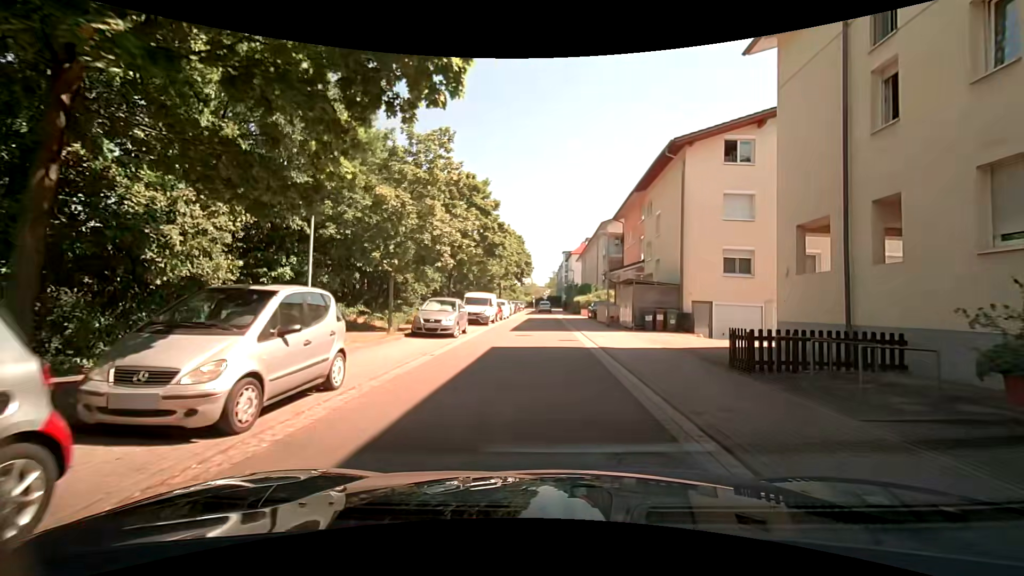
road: residential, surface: asphalt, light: Day
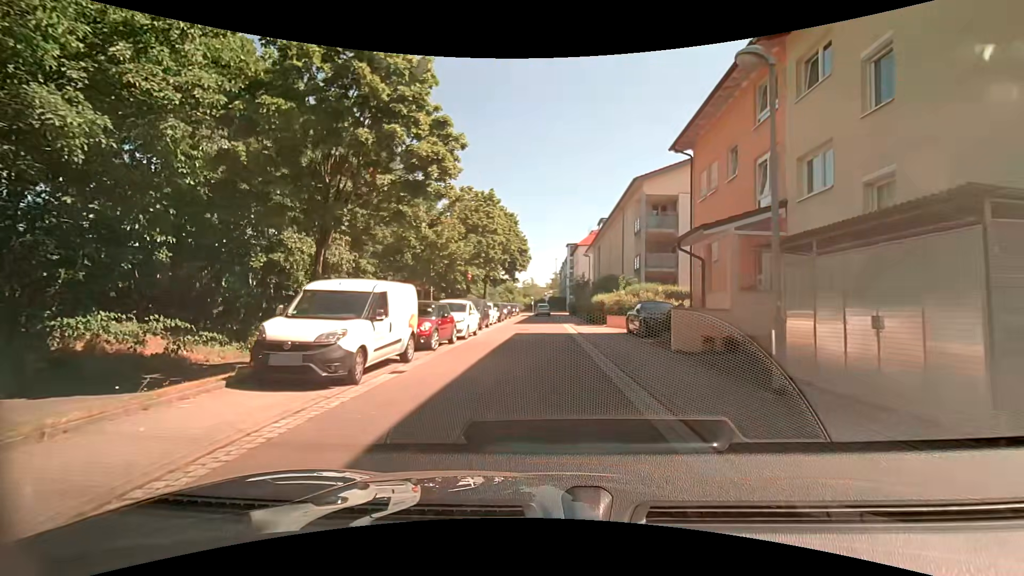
(0.0, +19.6) m; -1°
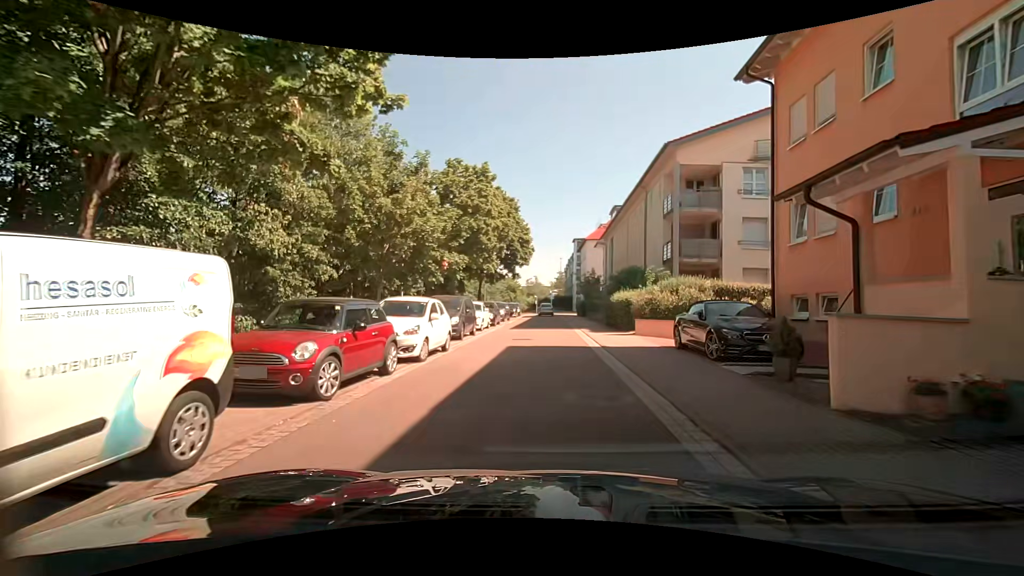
(0.0, +7.4) m; 0°
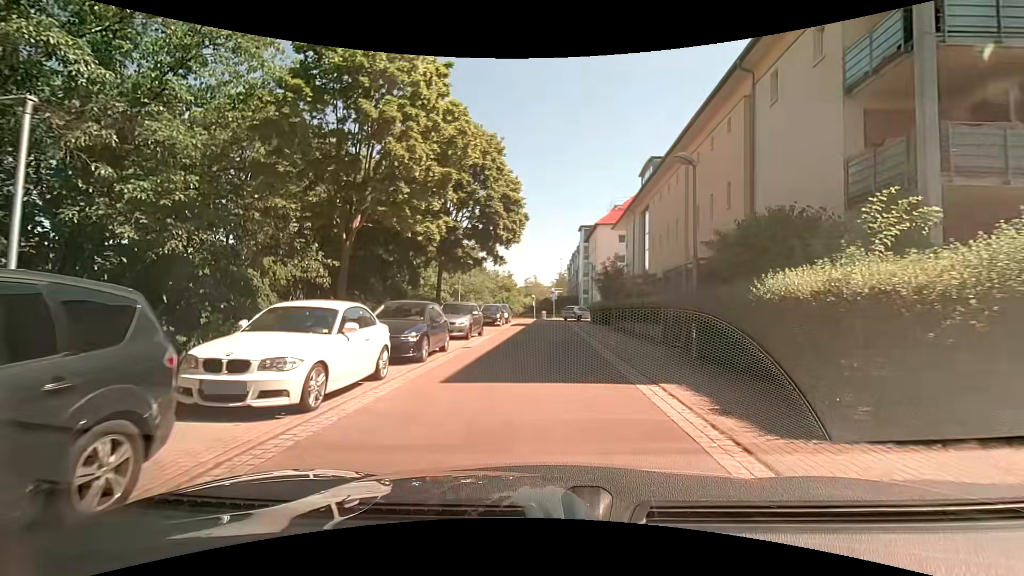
(-0.1, +17.7) m; -1°
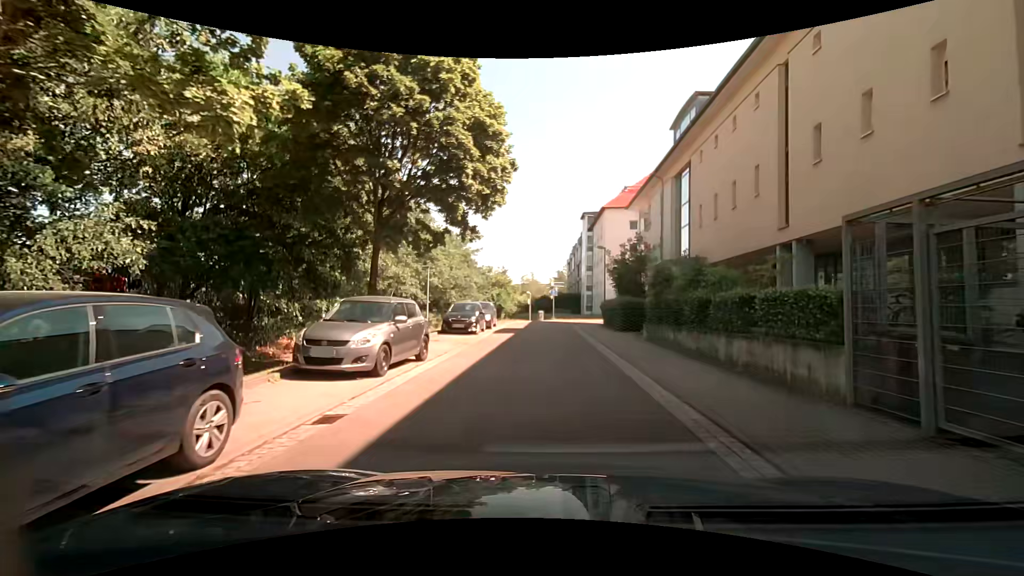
(+0.1, +10.3) m; +1°
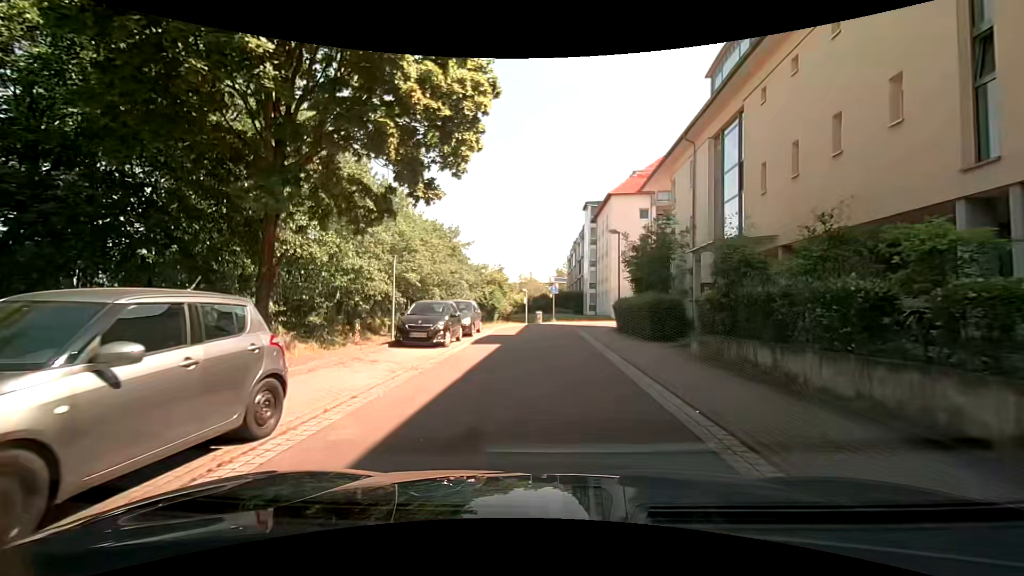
(0.0, +6.7) m; +1°
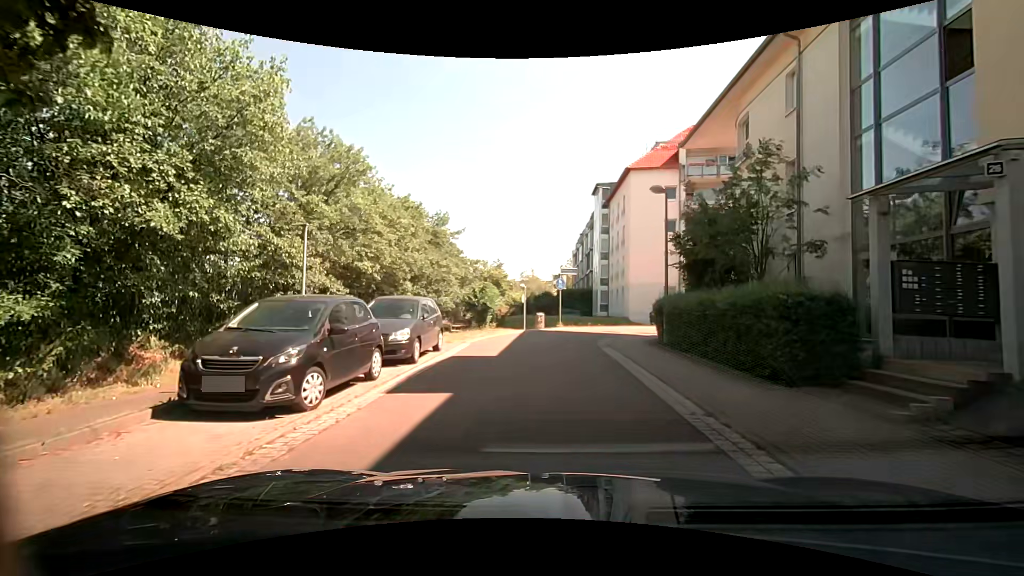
(-0.3, +9.1) m; -2°
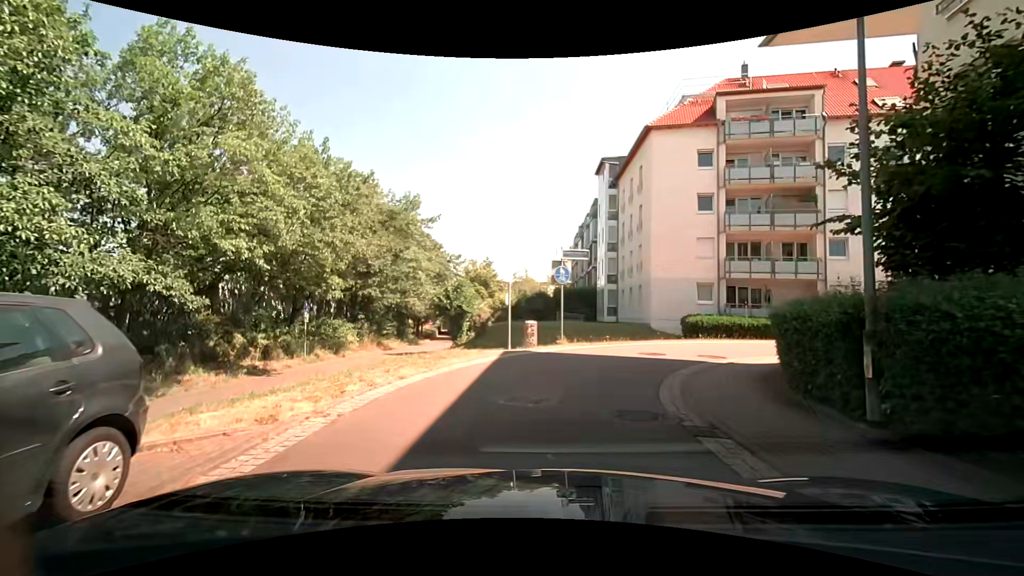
(+0.2, +10.1) m; +1°
